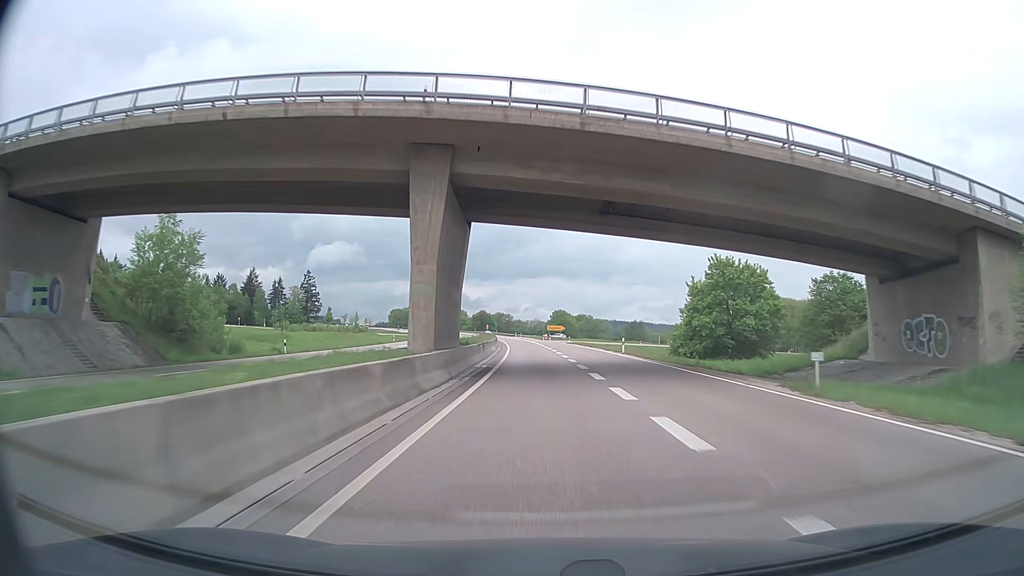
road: trunk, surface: asphalt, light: Day
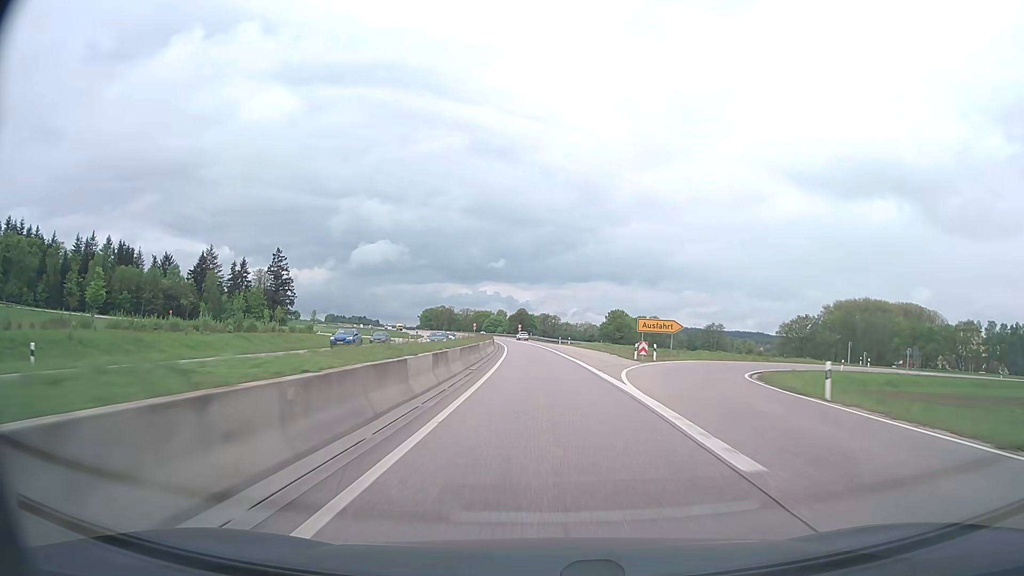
(-2.3, +78.8) m; -4°
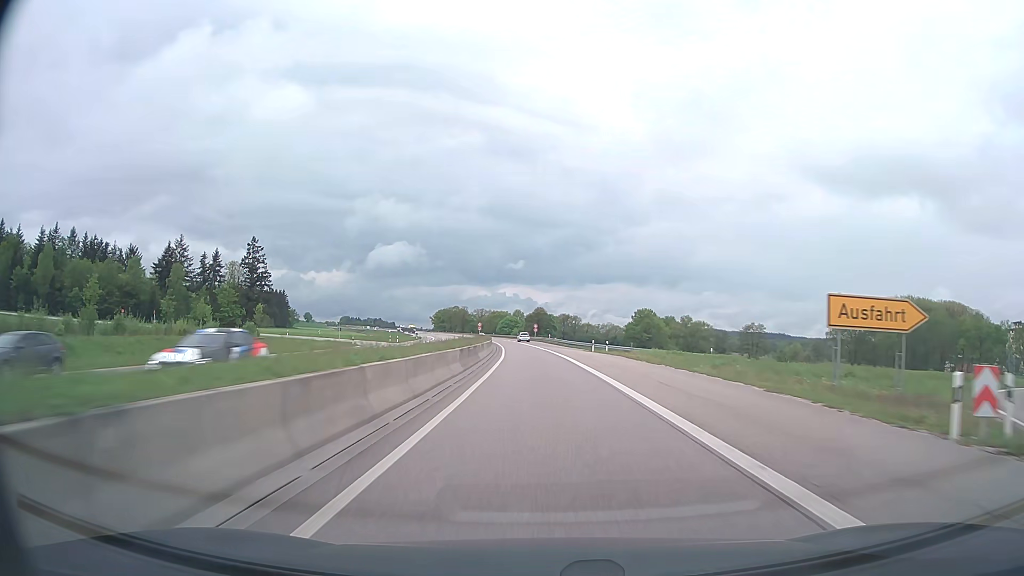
(-0.5, +31.6) m; -2°
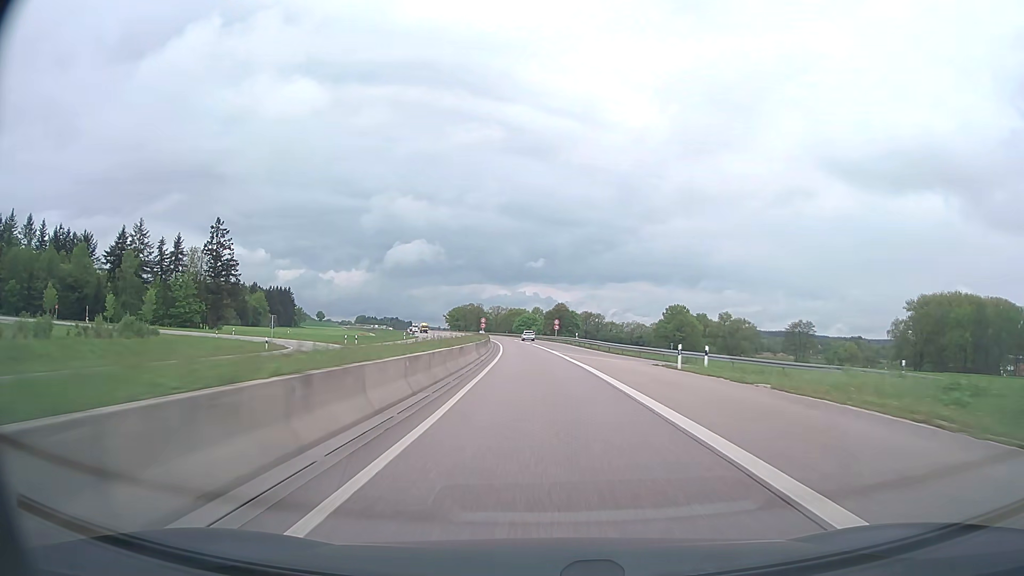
(-0.4, +31.6) m; -2°
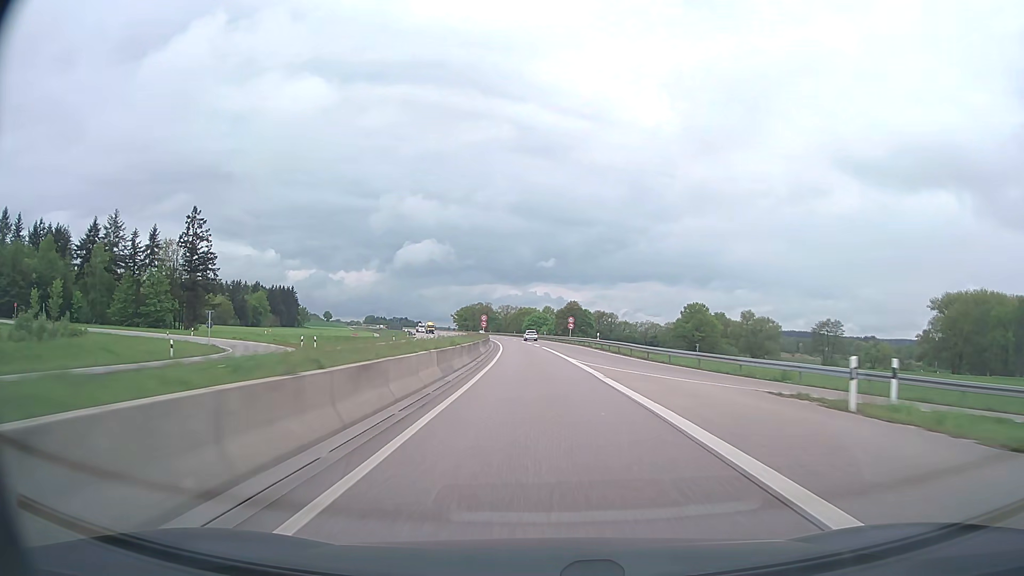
(-0.2, +15.8) m; -1°
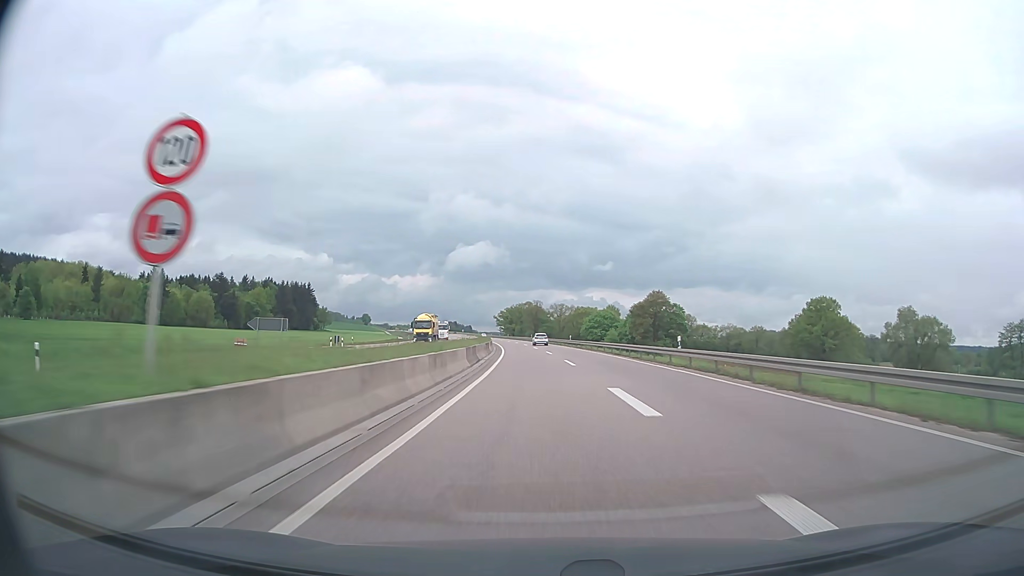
(-3.3, +79.7) m; -5°
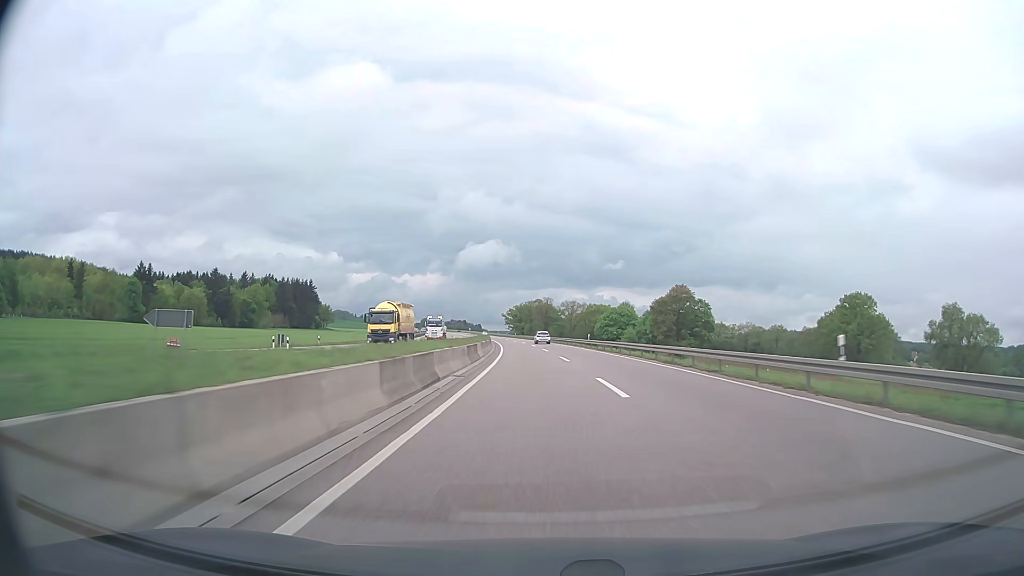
(-0.1, +16.6) m; -1°
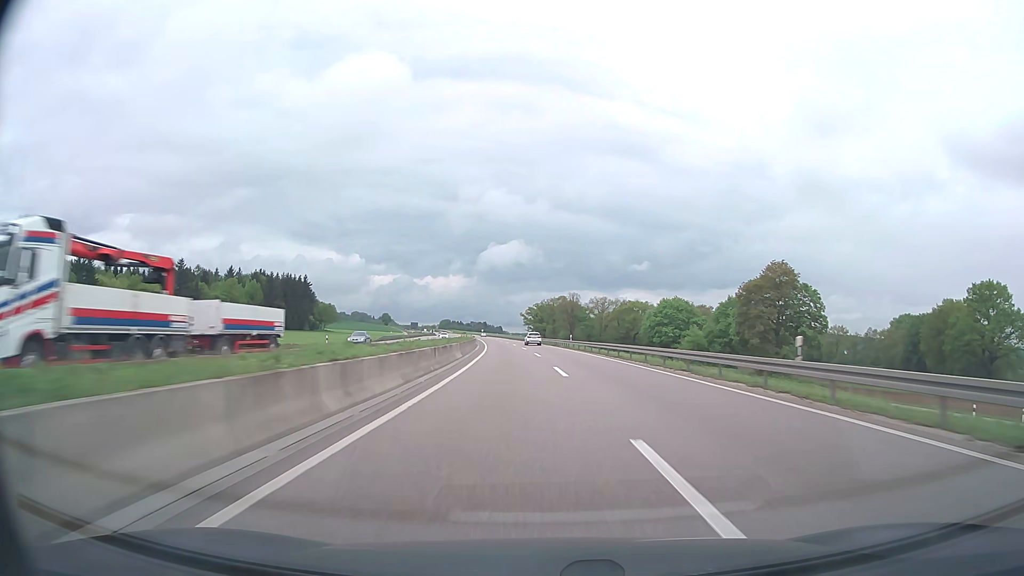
(-0.9, +51.2) m; -2°
(0, +10) (0, +20) (0, +30) (-1, +40) (-1, +50) (-1, +60) (-2, +70) (-2, +80) (-3, +90) (-4, +100) m
